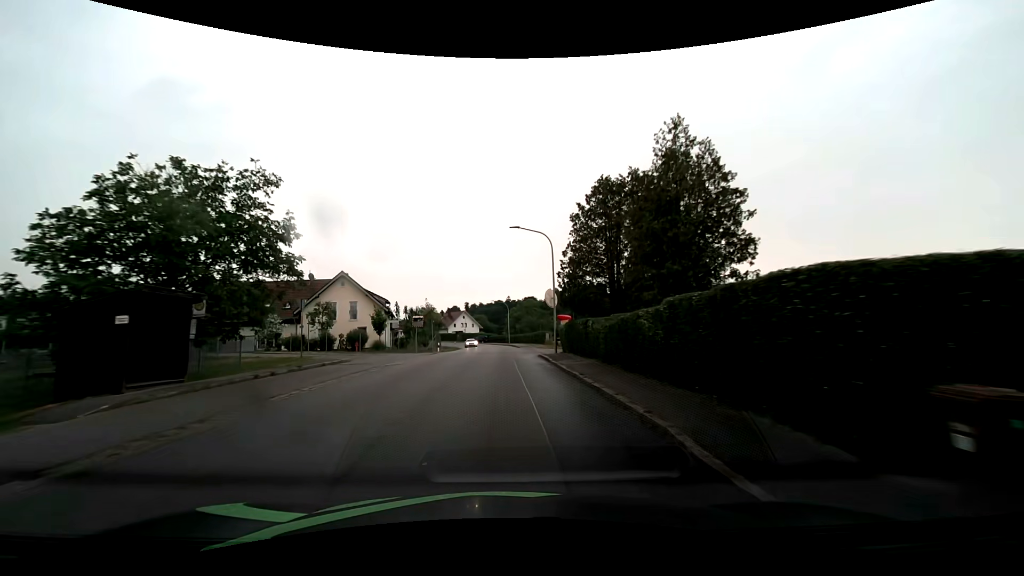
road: tertiary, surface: asphalt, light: Day
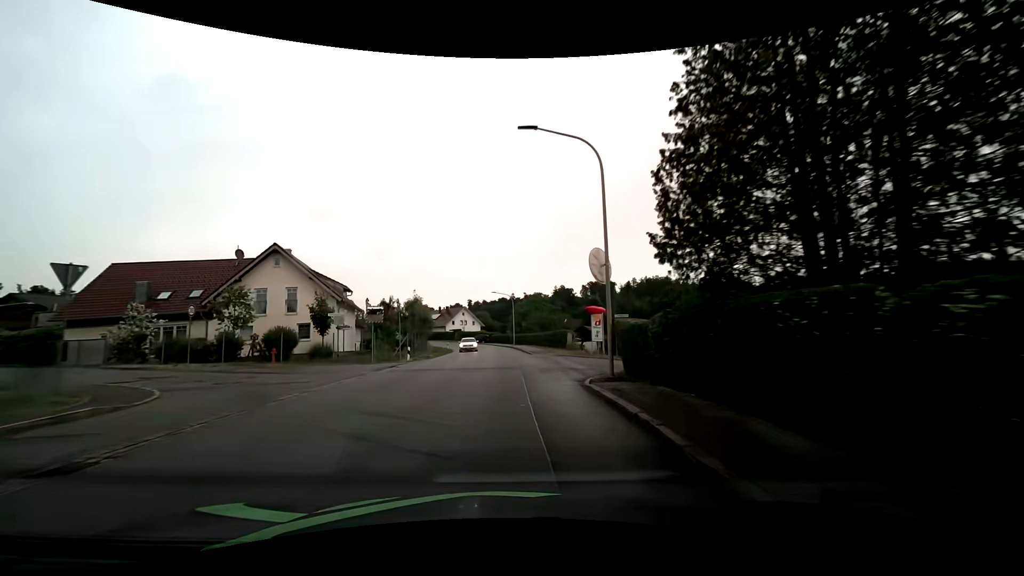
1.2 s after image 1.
(-0.1, +15.5) m; -1°
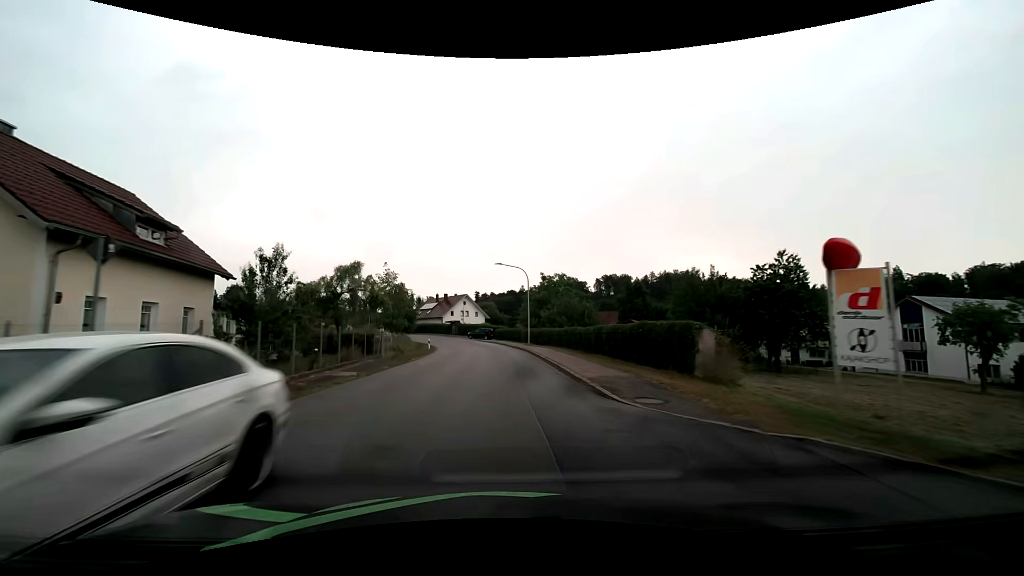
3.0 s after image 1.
(-0.2, +23.5) m; -1°
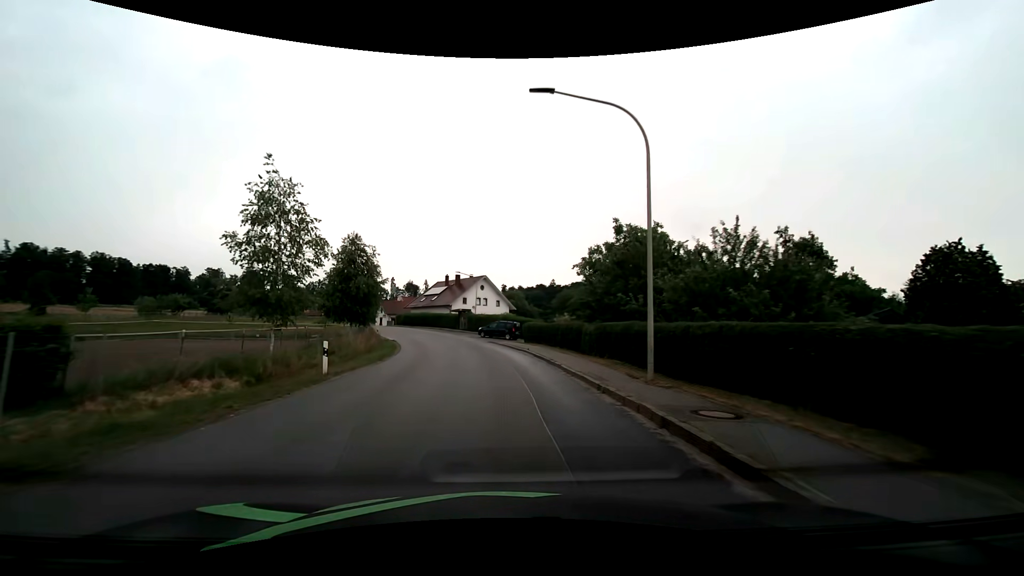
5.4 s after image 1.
(-0.7, +31.6) m; -3°
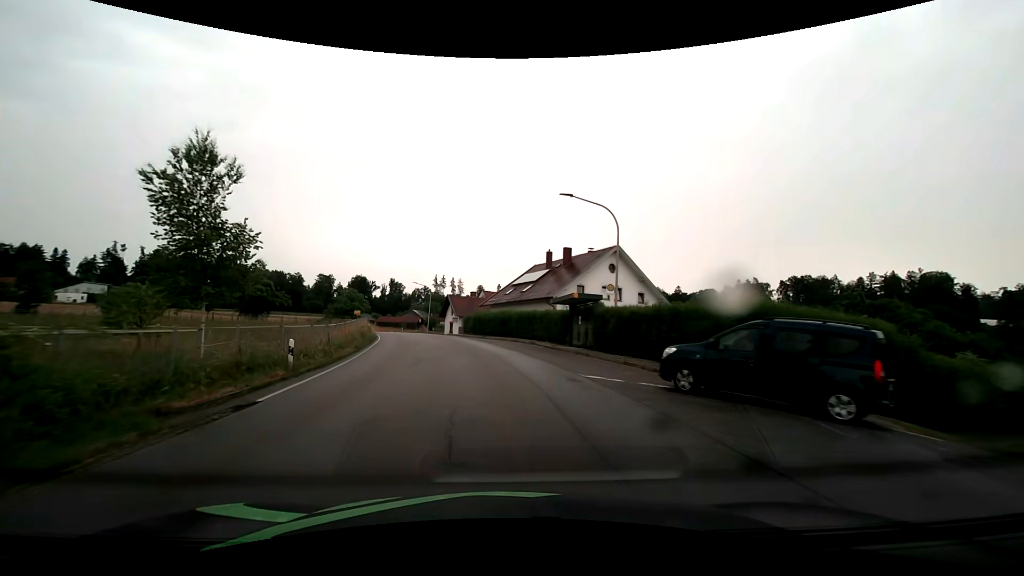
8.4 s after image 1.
(-3.5, +38.9) m; -12°
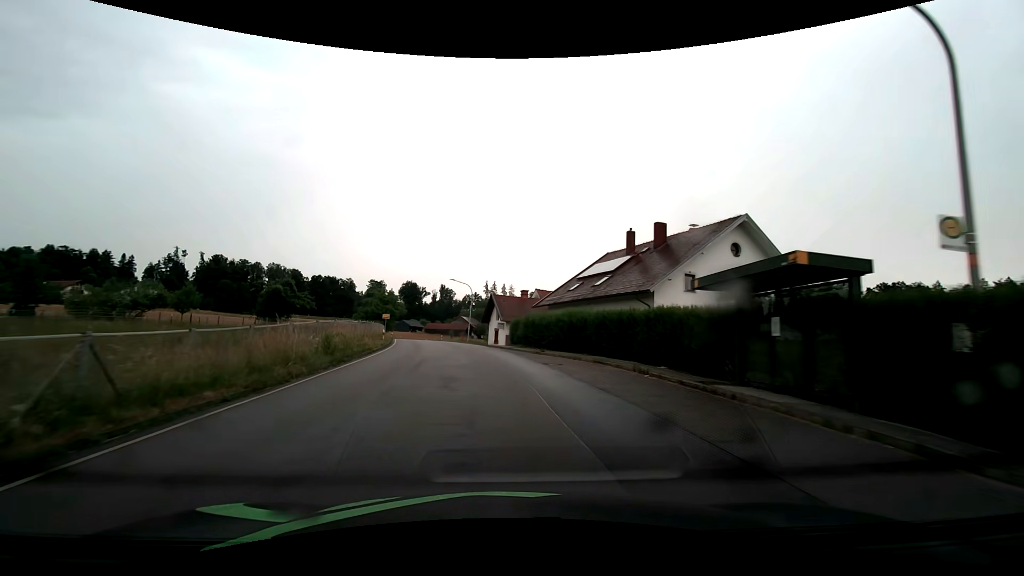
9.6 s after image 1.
(-0.9, +15.4) m; -6°
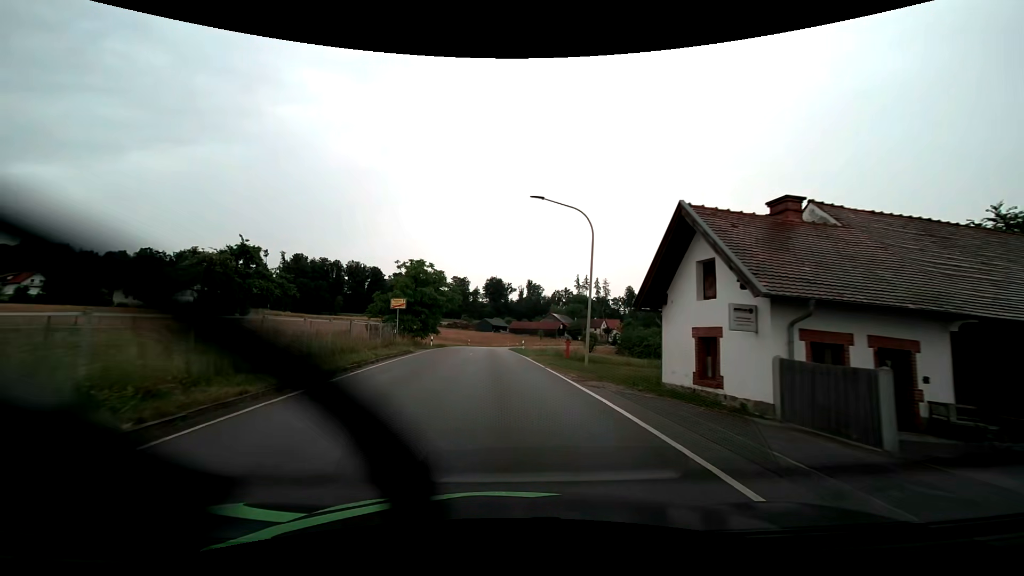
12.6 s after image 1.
(-3.8, +38.1) m; -10°
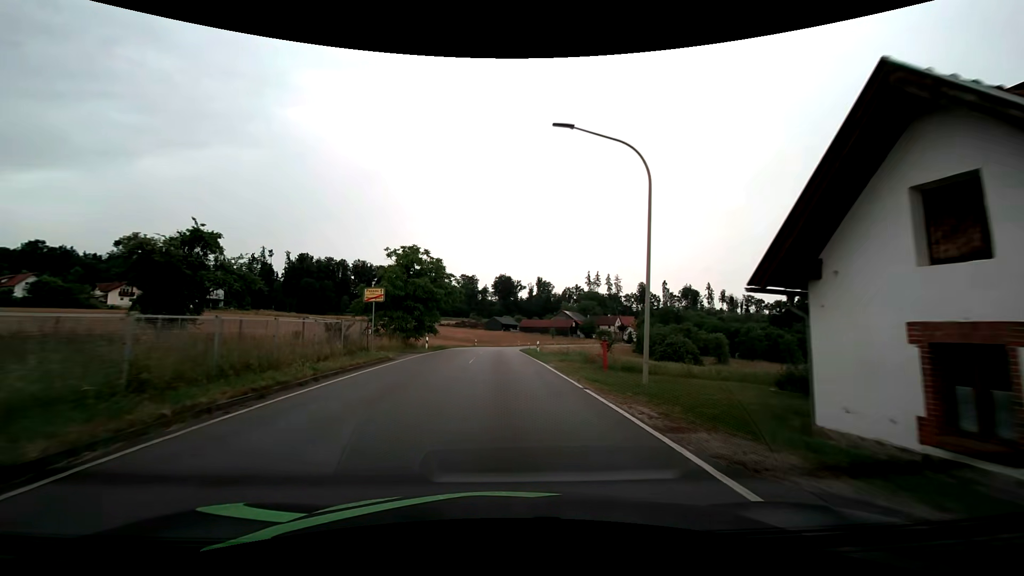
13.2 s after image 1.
(-0.1, +7.8) m; -1°
(0, +10) (0, +20) (-1, +30) (-1, +40) (-1, +50) (-1, +60) (0, +70) (+1, +80) (+3, +90) (+5, +100) m
